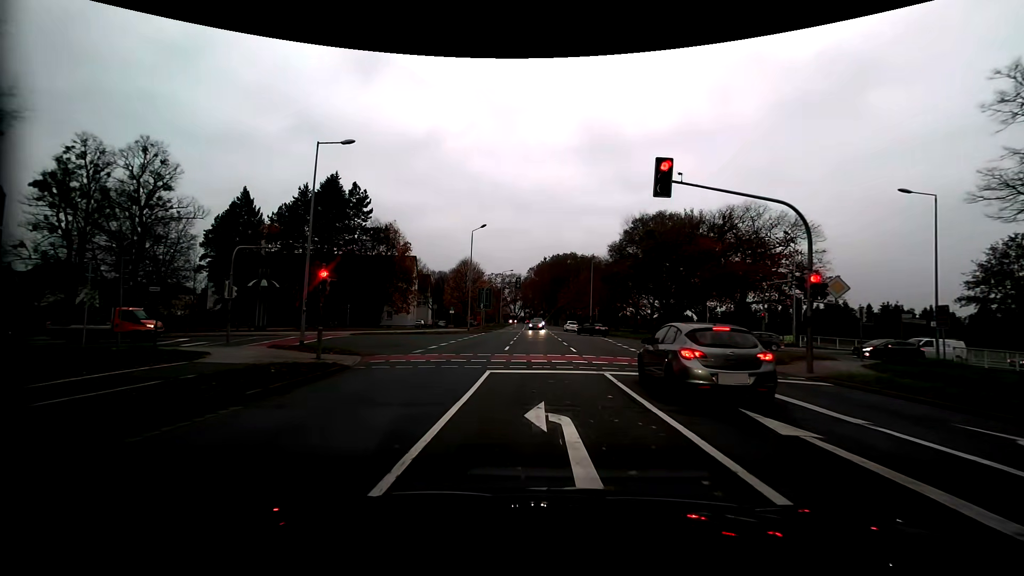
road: primary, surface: asphalt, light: Day
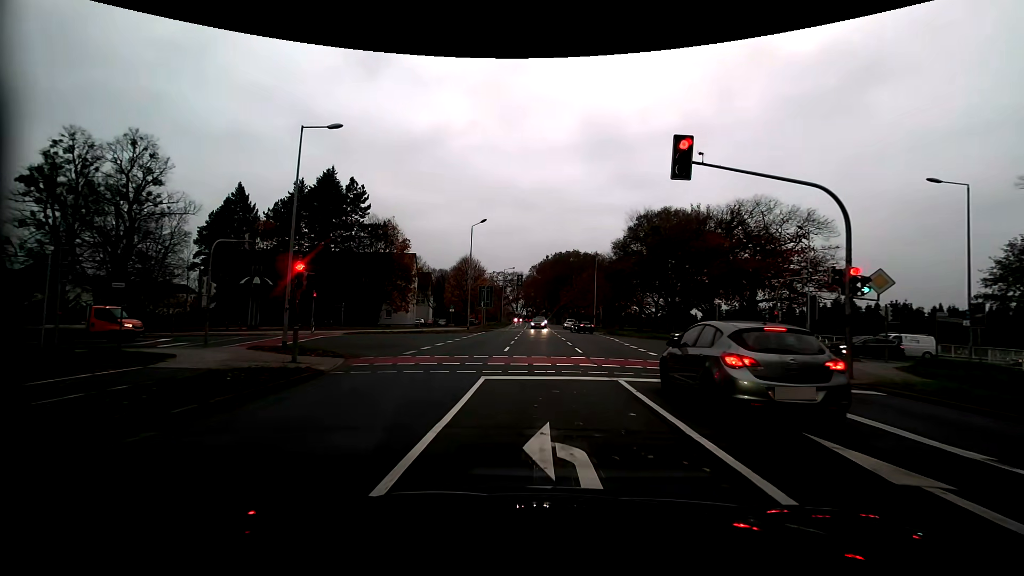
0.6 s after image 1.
(0.0, +2.0) m; -1°
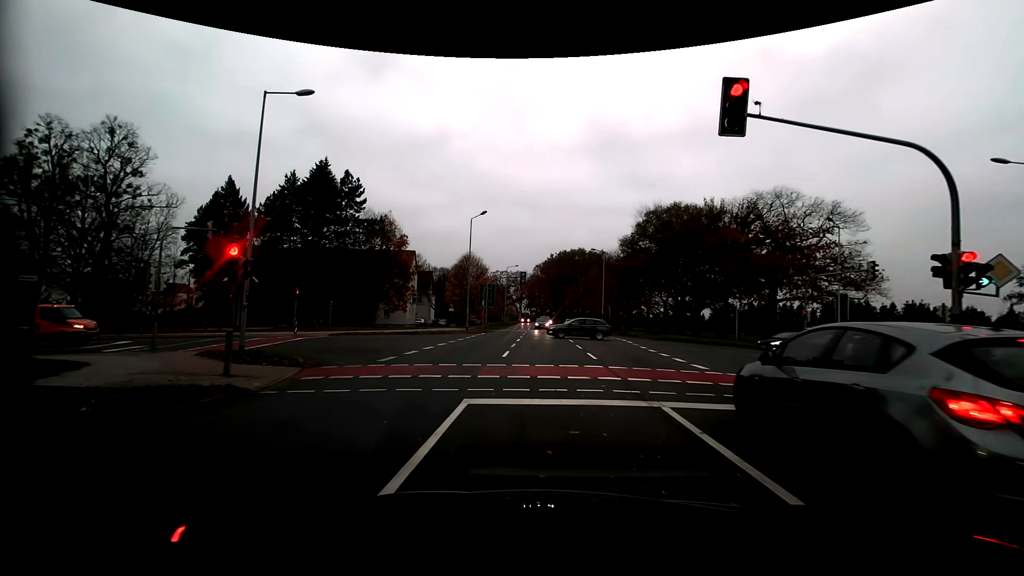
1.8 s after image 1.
(0.0, +3.6) m; 0°
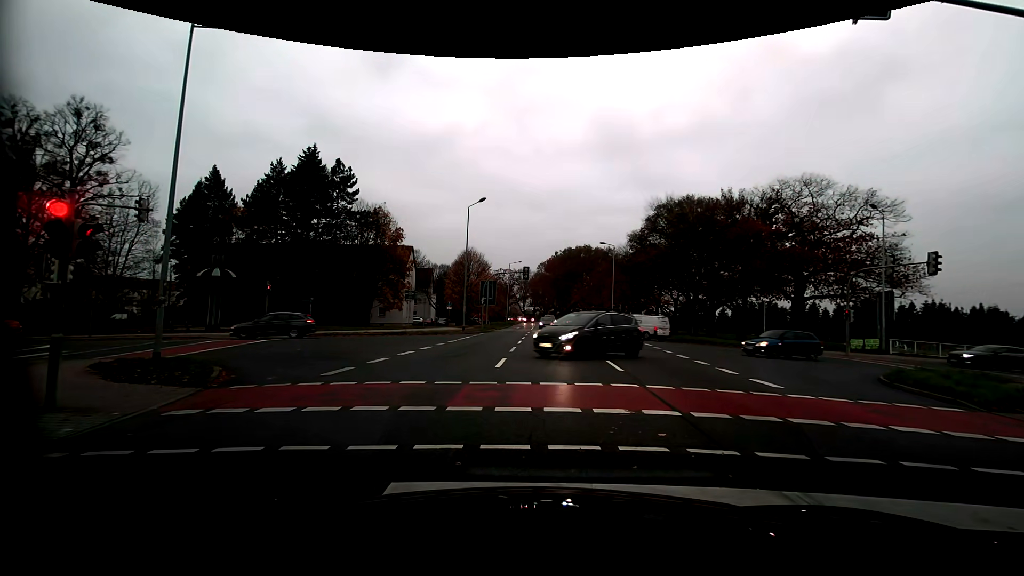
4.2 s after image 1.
(0.0, +4.1) m; -1°
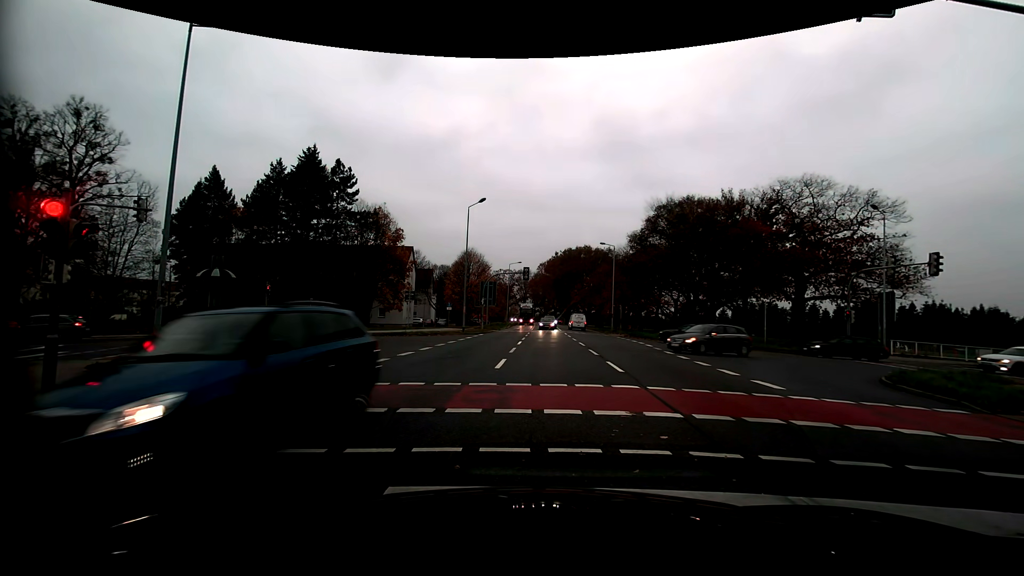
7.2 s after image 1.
(0.0, +0.2) m; 0°
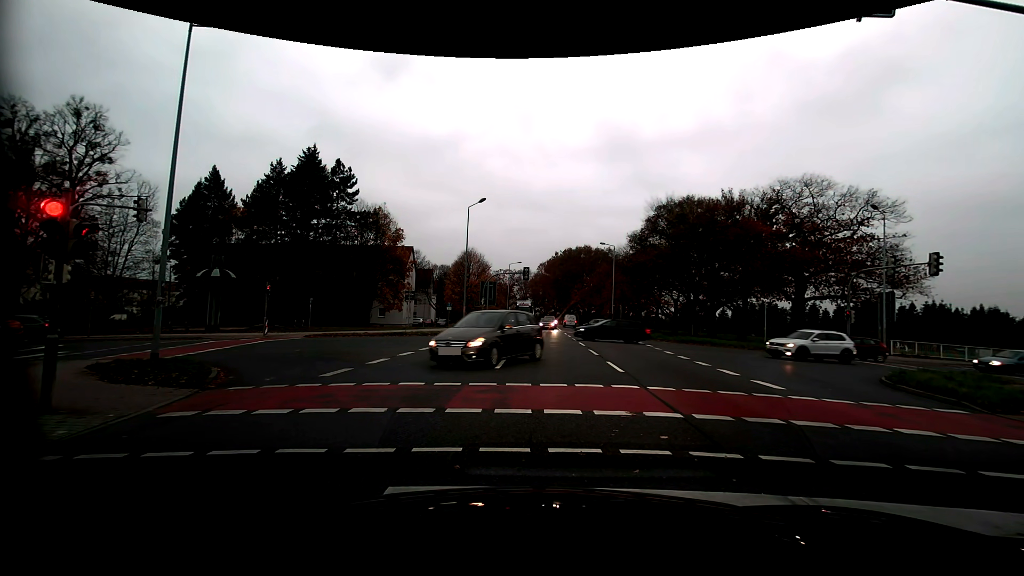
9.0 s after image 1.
(0.0, 0.0) m; 0°
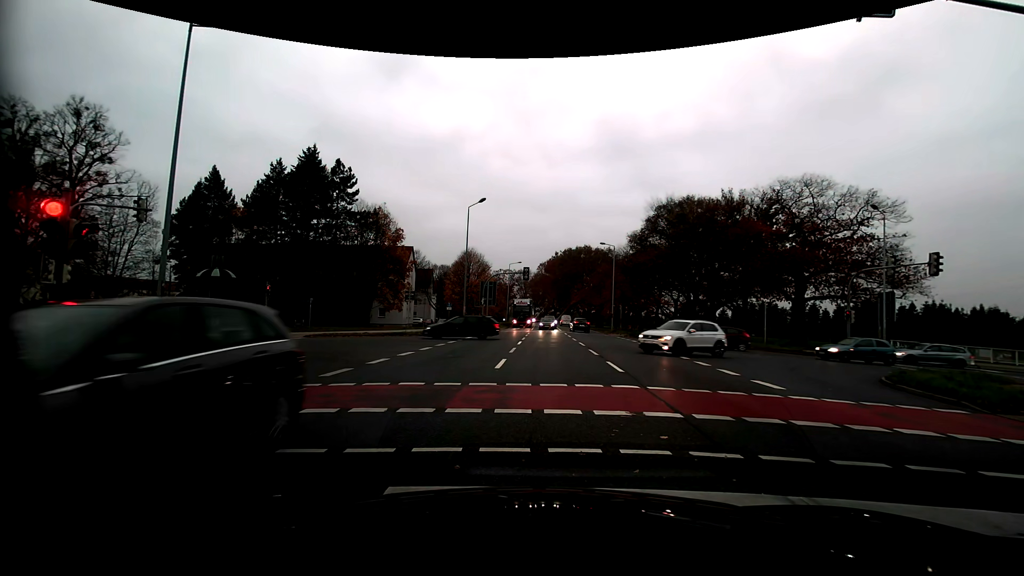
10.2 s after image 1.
(0.0, 0.0) m; 0°
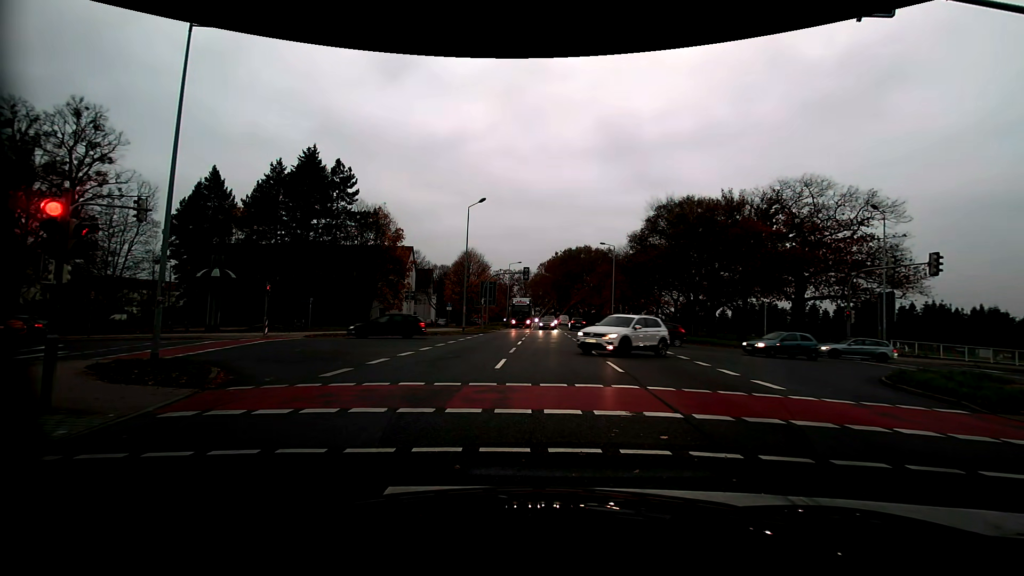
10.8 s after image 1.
(0.0, 0.0) m; 0°
(0, +10) (+1, +20) (-2, +29) (-12, +31) (-22, +29) (-31, +26) (-41, +23) (-50, +19) (-59, +15) (-69, +12) m
